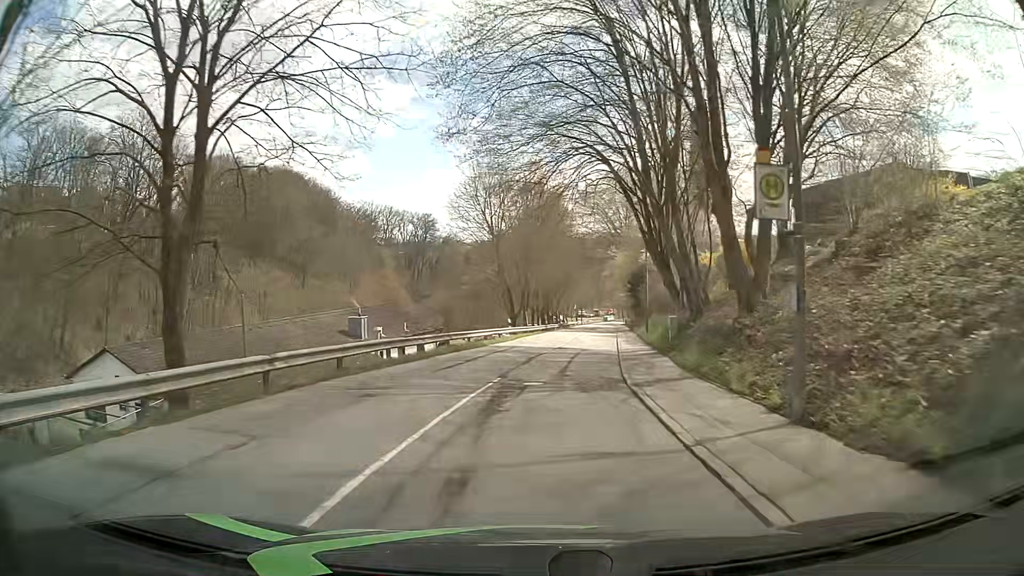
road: tertiary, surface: asphalt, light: Day
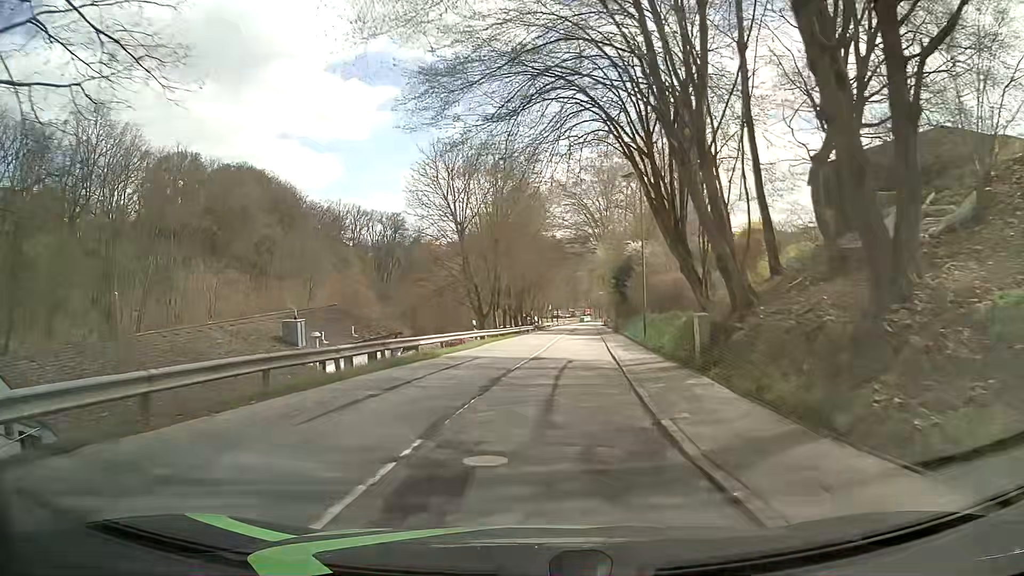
(+0.1, +7.7) m; +1°
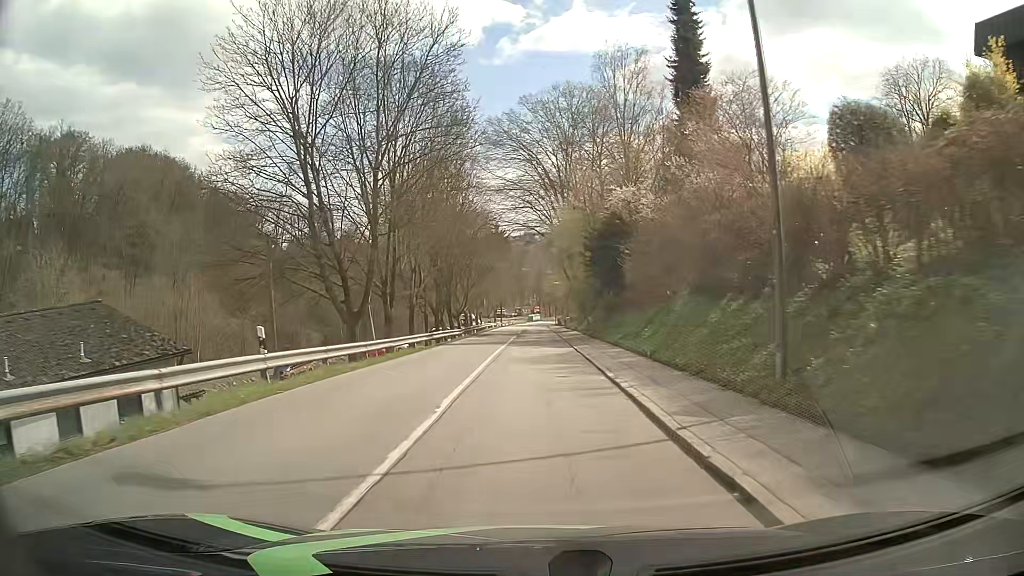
(+1.5, +22.9) m; +6°
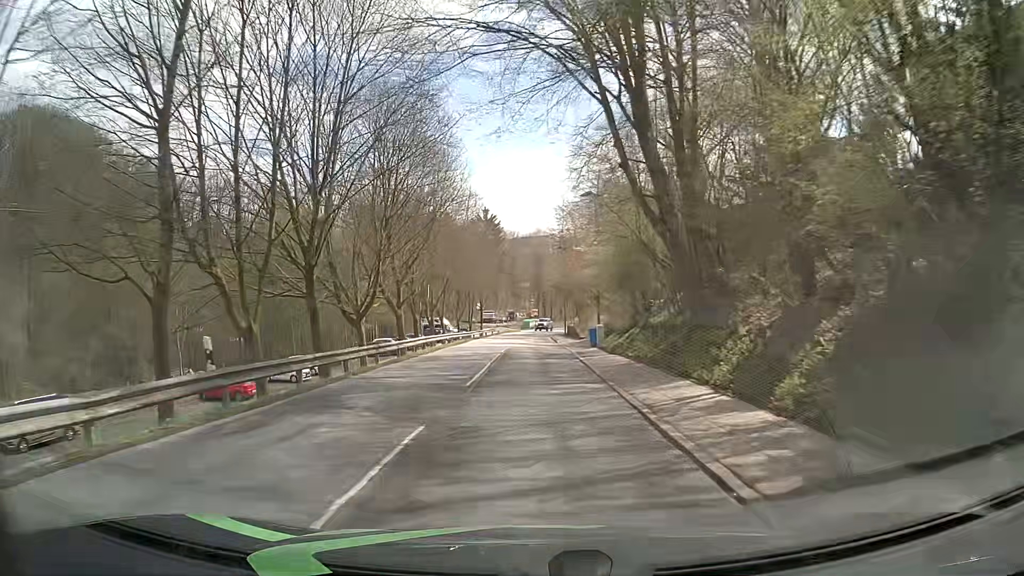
(+0.2, +38.2) m; +1°
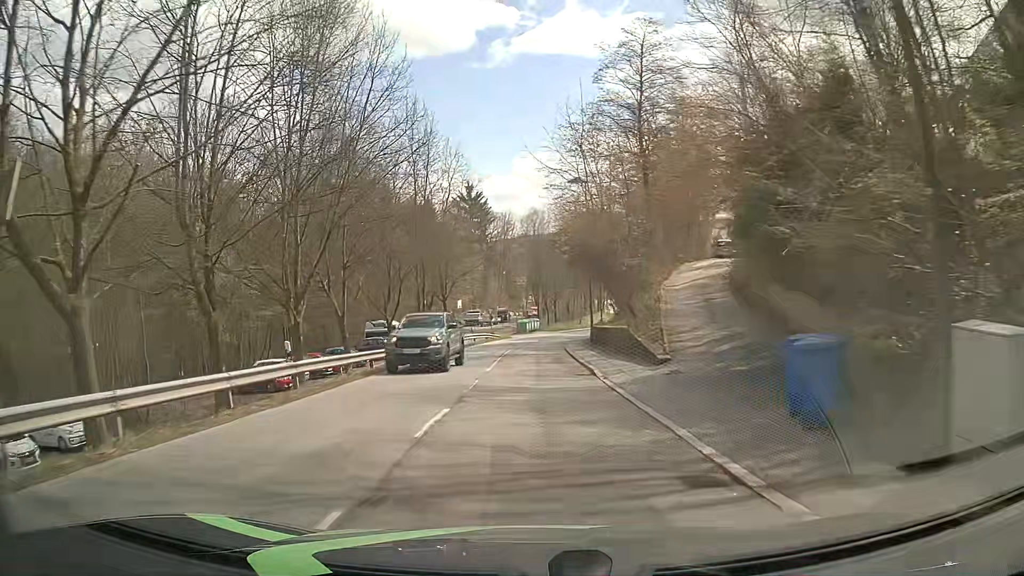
(-0.4, +30.7) m; -1°
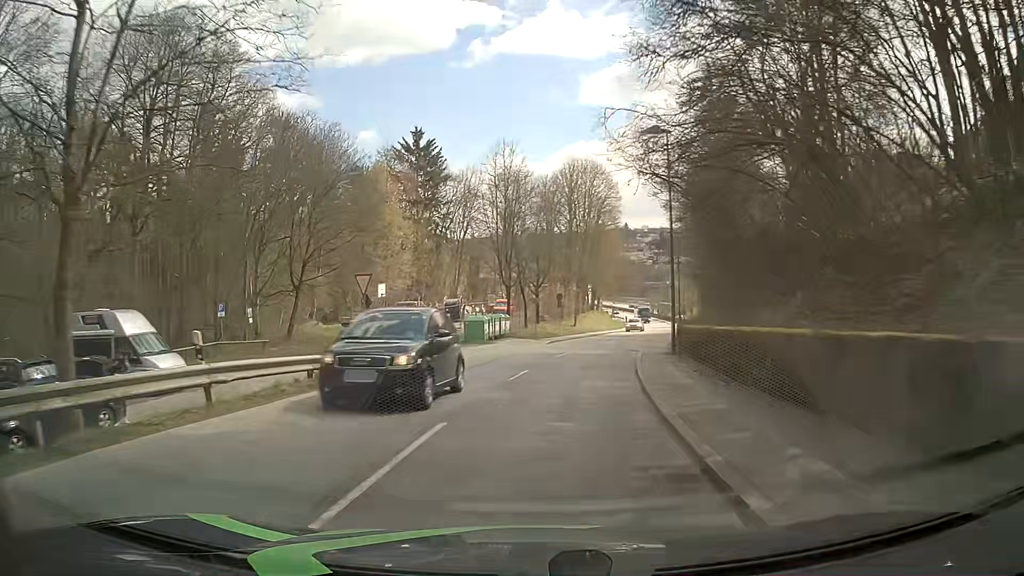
(+0.4, +38.2) m; +3°
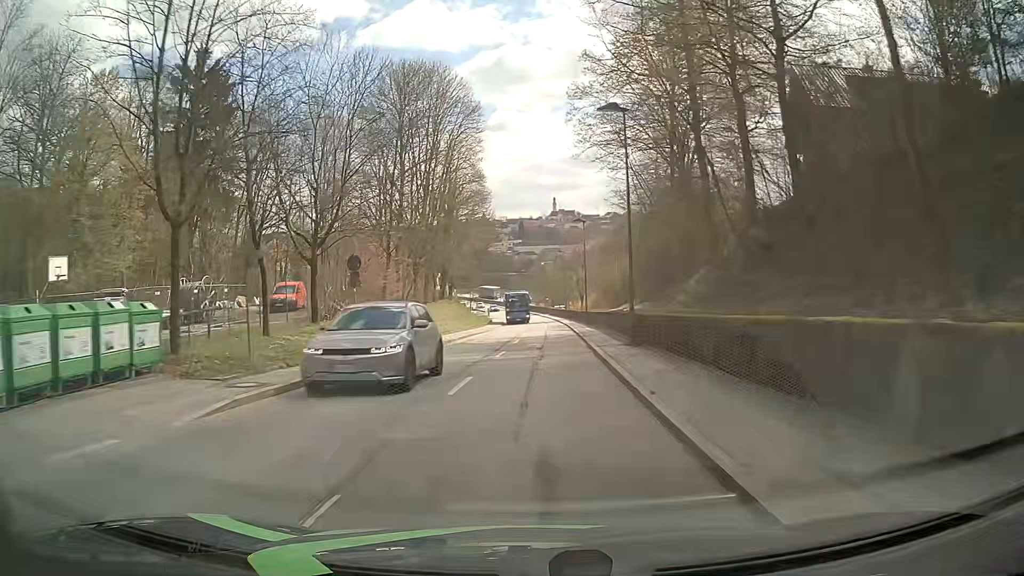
(+2.9, +30.1) m; +12°
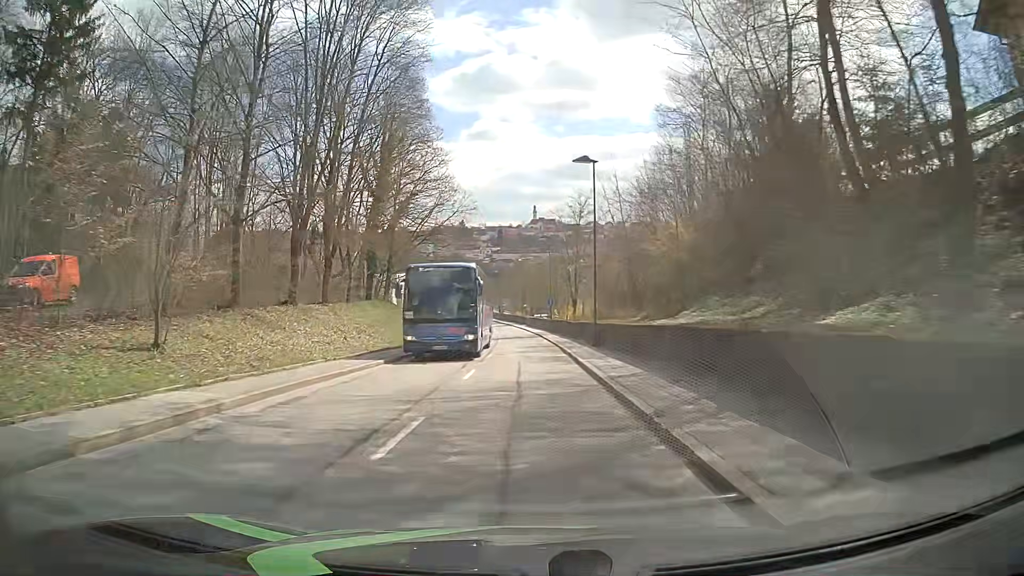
(+0.2, +22.9) m; +1°
(0, +10) (0, +20) (0, +30) (0, +40) (0, +50) (-1, +60) (-1, +70) (-2, +80) (-4, +90) (-5, +100) m
